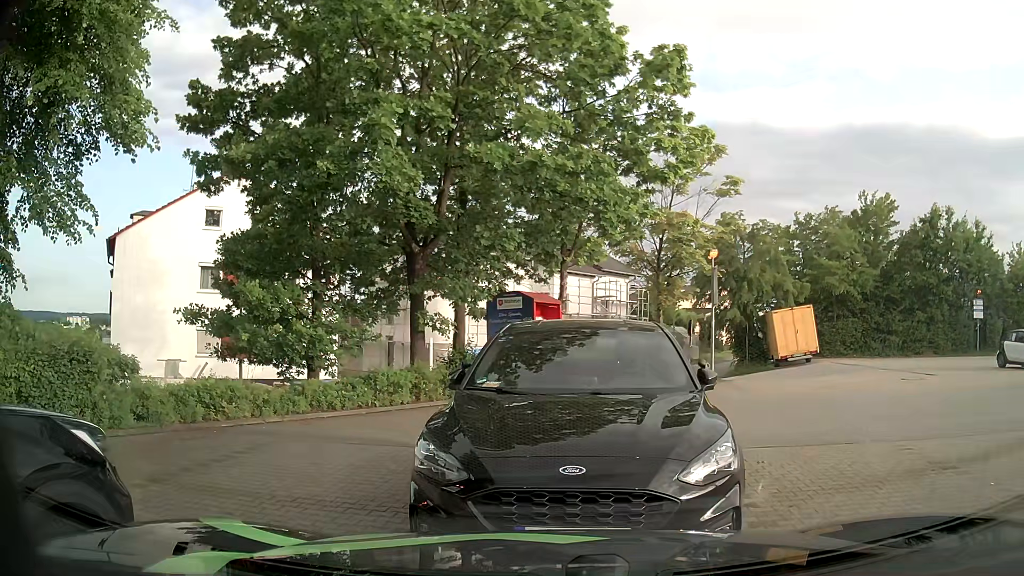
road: residential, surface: asphalt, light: Day
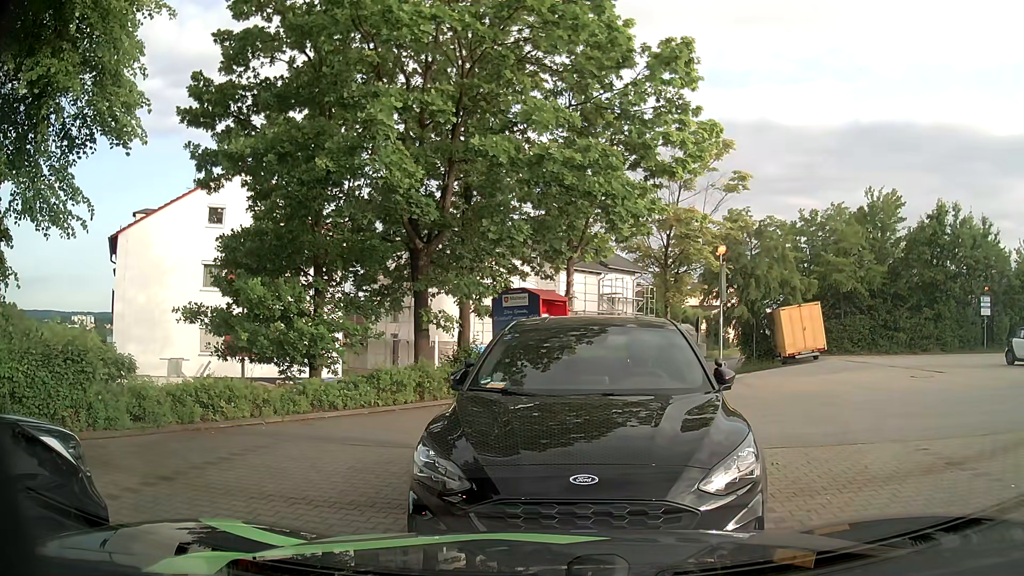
(0.0, +0.3) m; 0°
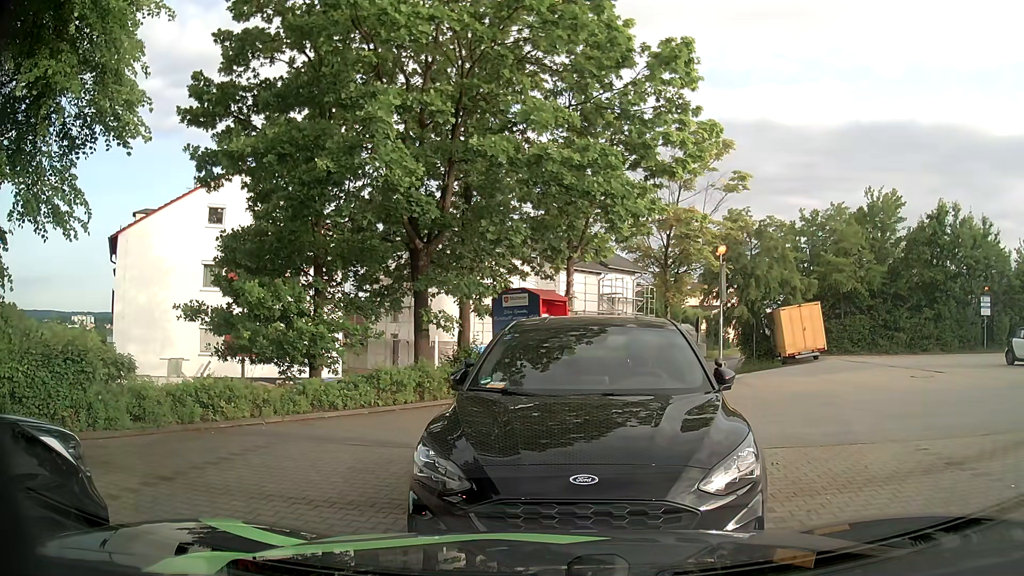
(0.0, 0.0) m; 0°
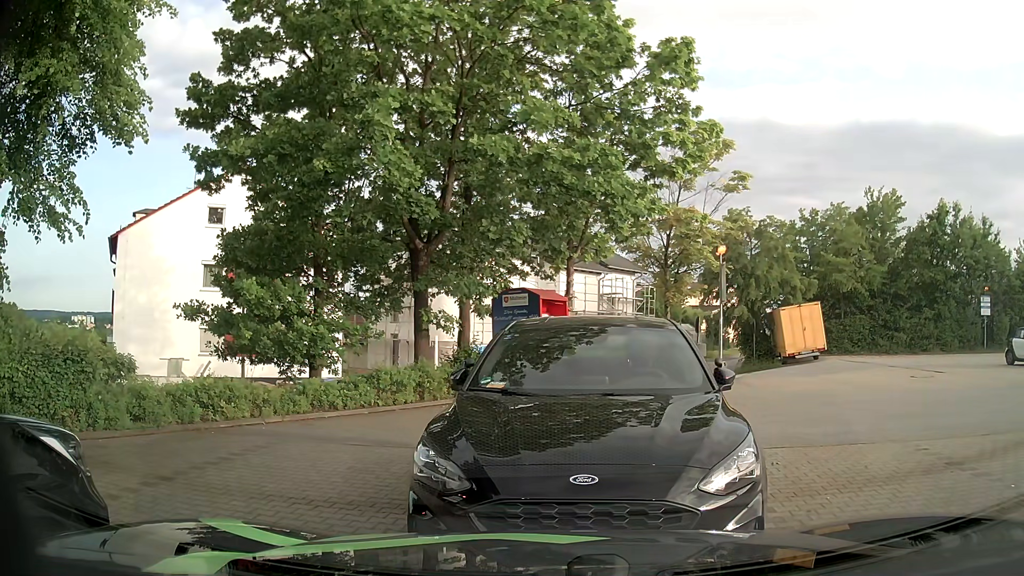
(0.0, 0.0) m; 0°
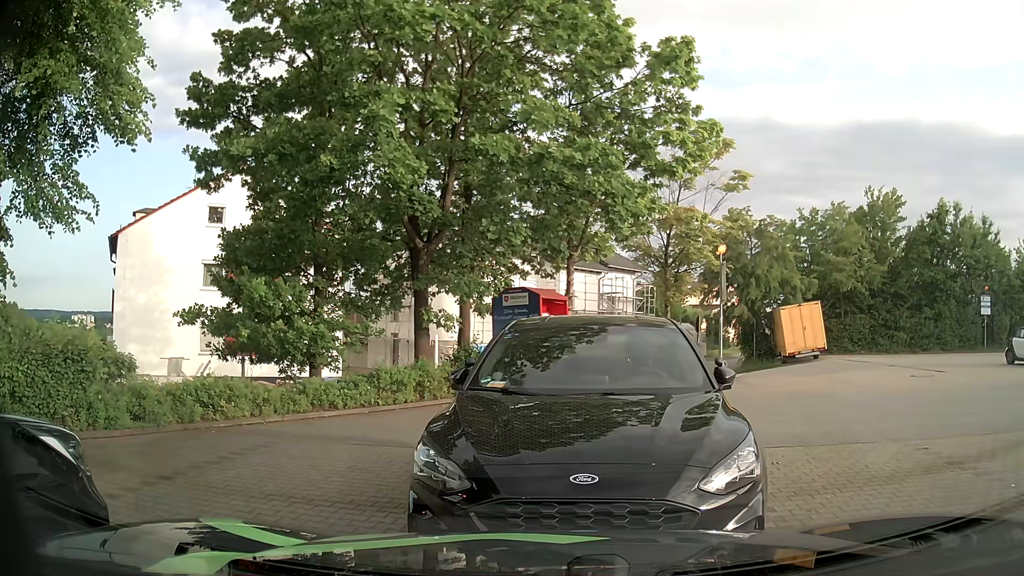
(0.0, 0.0) m; 0°
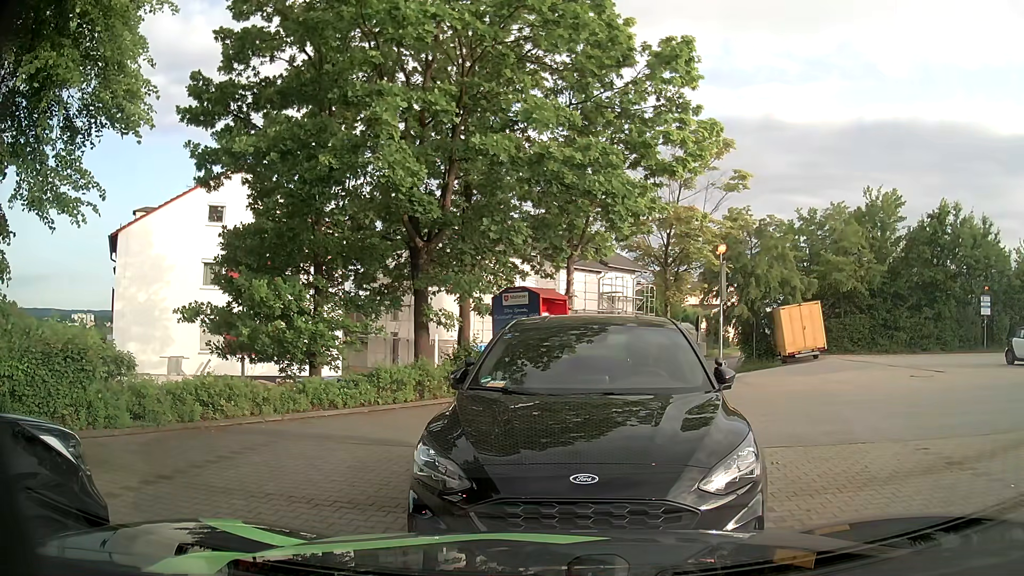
(0.0, 0.0) m; 0°
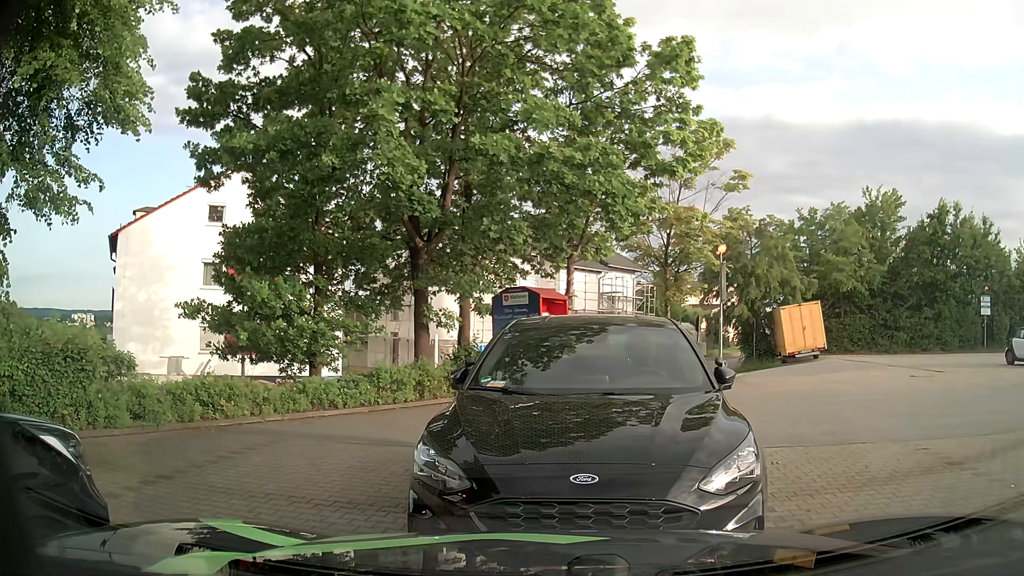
(0.0, 0.0) m; 0°
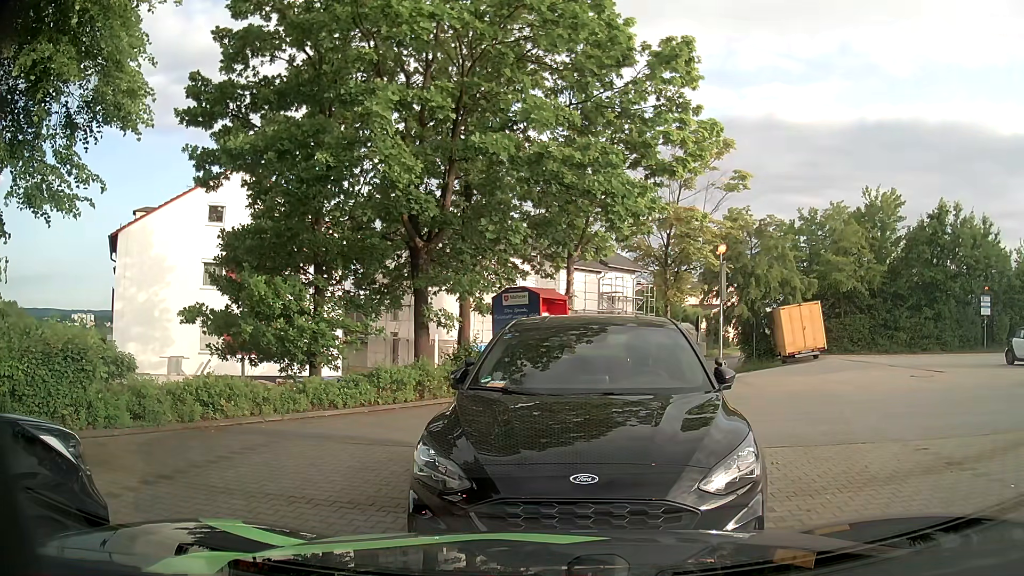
(0.0, 0.0) m; 0°
